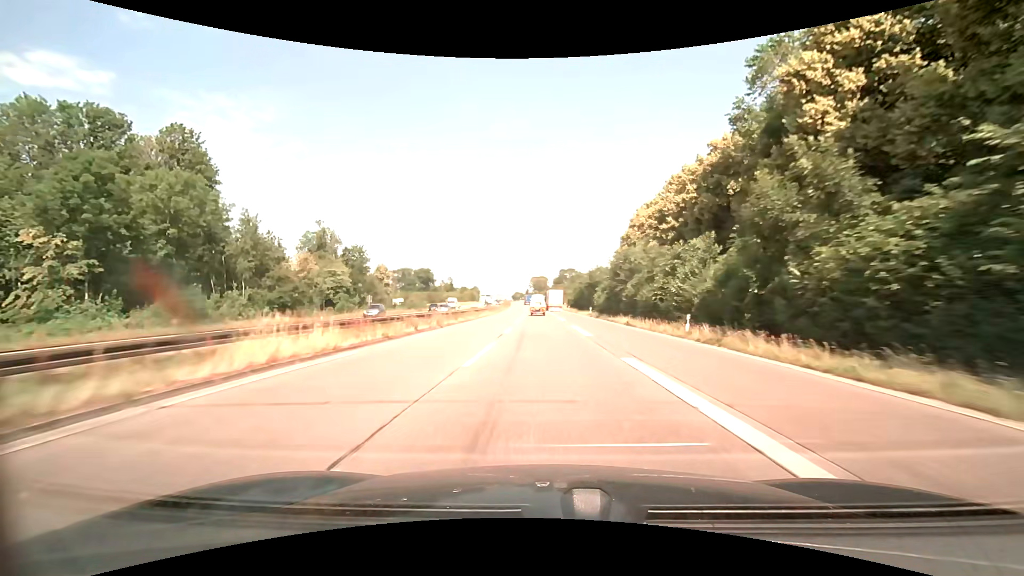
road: trunk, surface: asphalt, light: Day
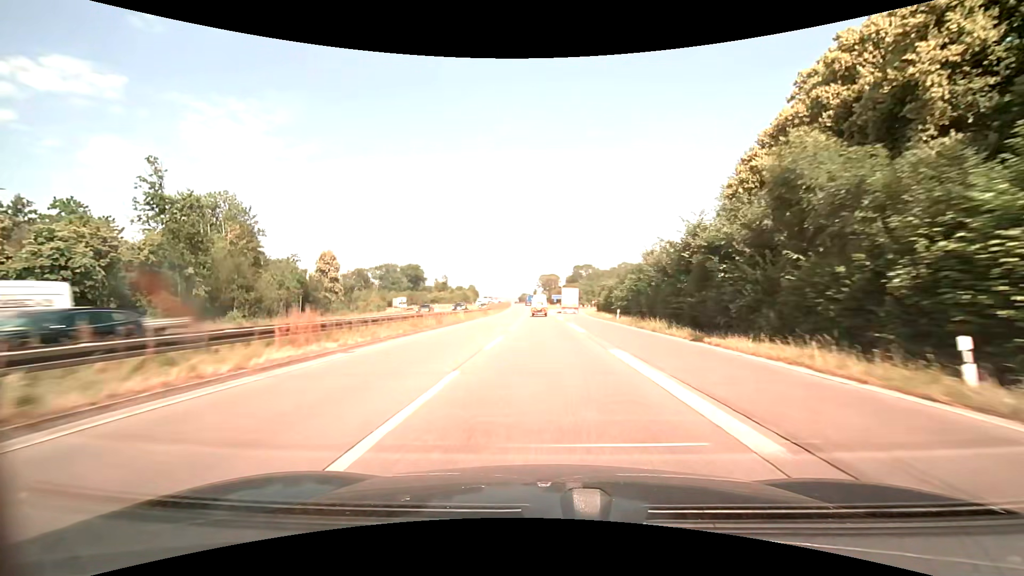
(-0.8, +57.3) m; -1°
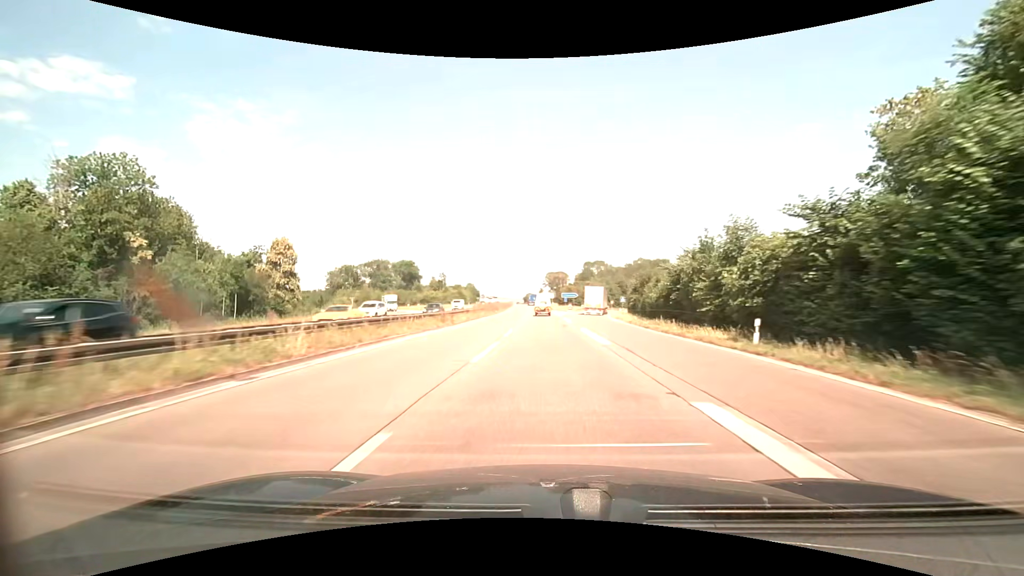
(-0.1, +28.1) m; -1°
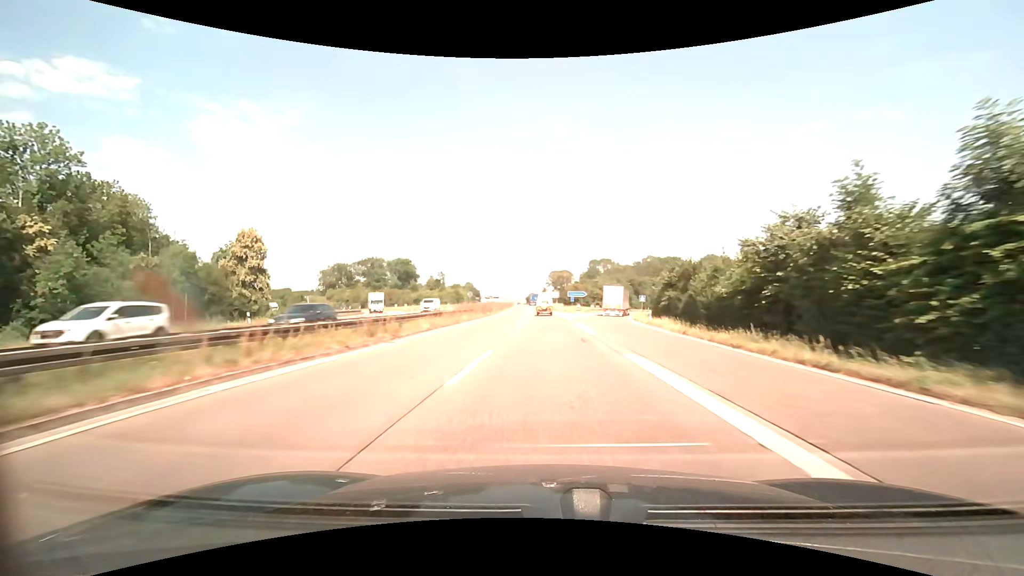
(0.0, +13.9) m; 0°
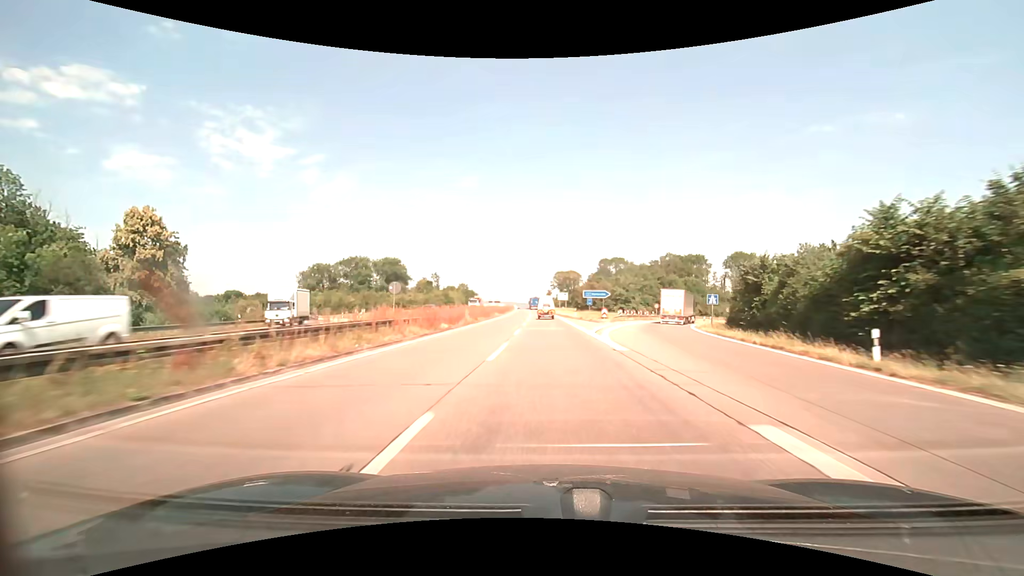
(-0.1, +27.4) m; 0°
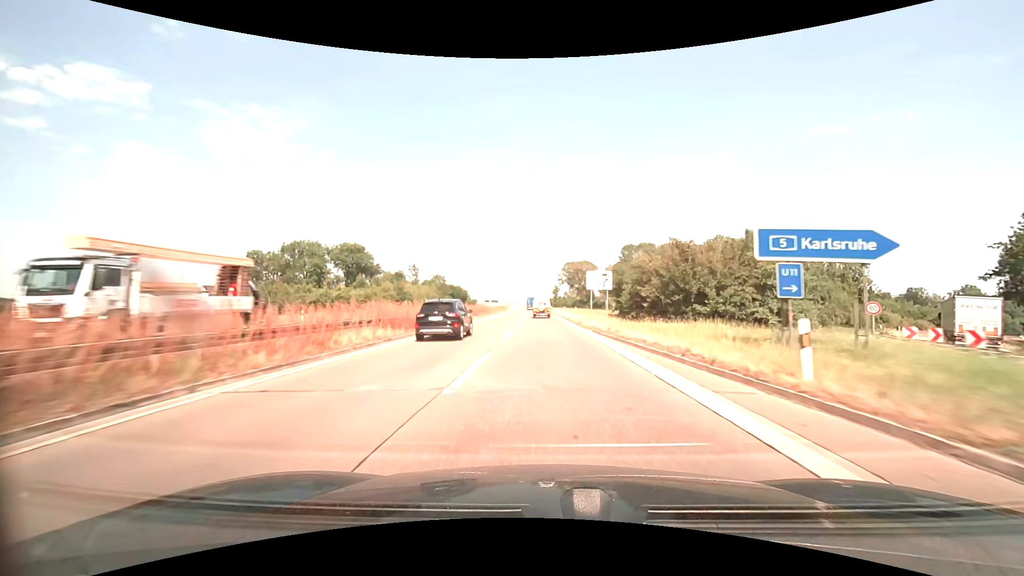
(-0.3, +52.9) m; -1°
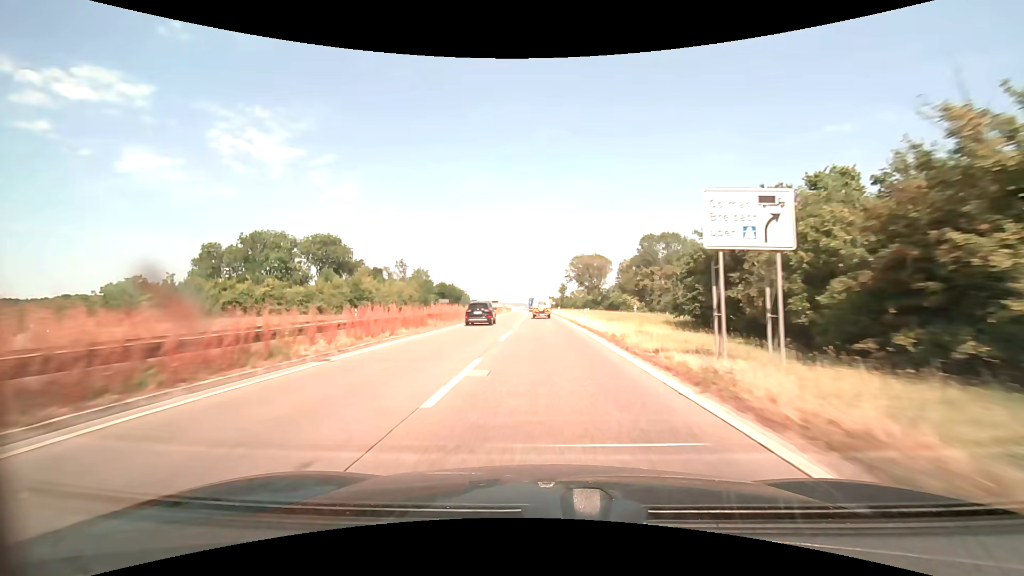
(-0.1, +25.4) m; 0°
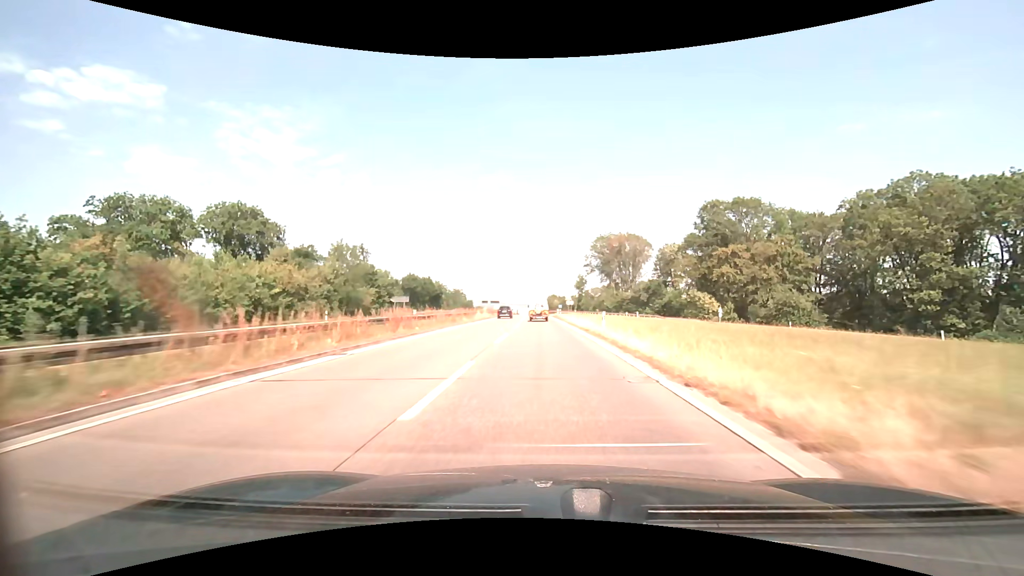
(-0.4, +48.7) m; -1°
(0, +10) (0, +20) (0, +30) (0, +40) (-1, +50) (-1, +60) (-1, +70) (-1, +80) (-2, +90) (-2, +100) m
